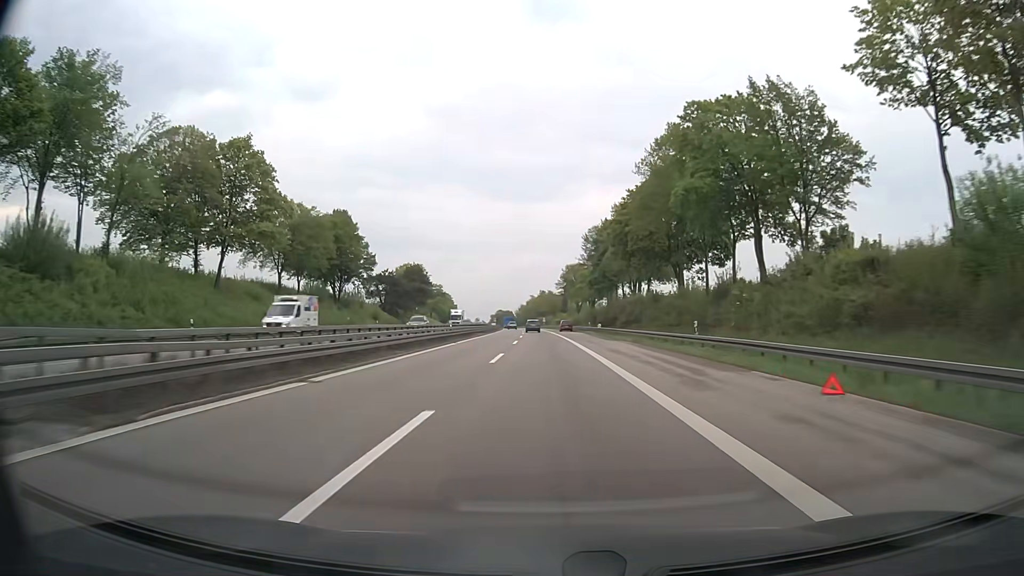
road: motorway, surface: asphalt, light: Day
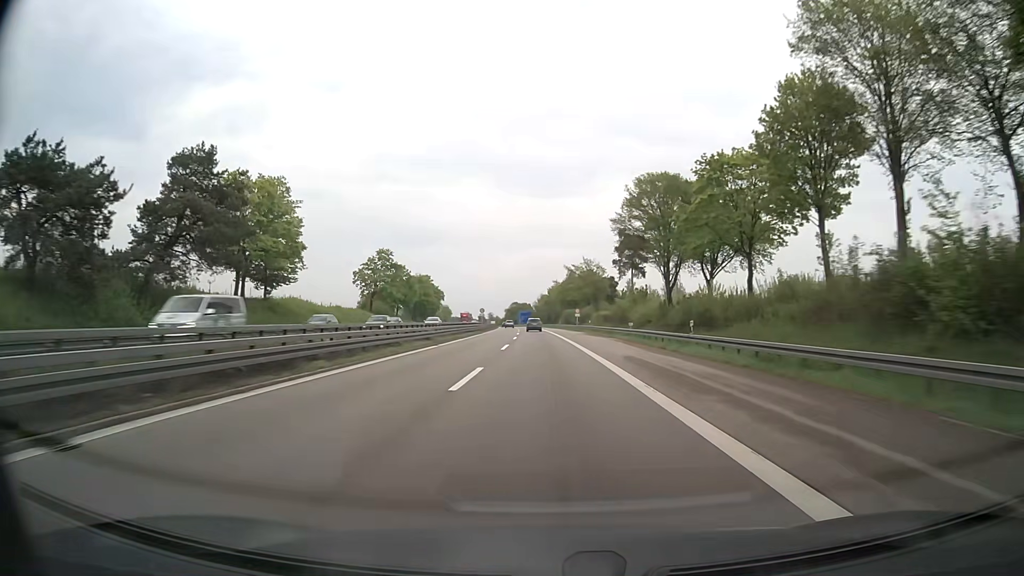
(-2.0, +100.1) m; -2°
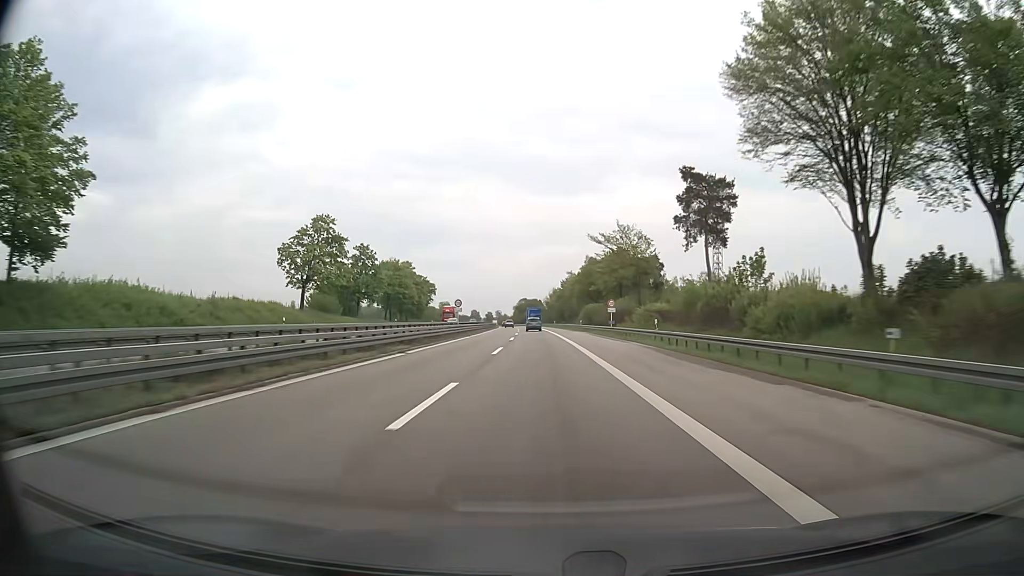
(-0.3, +40.4) m; -1°
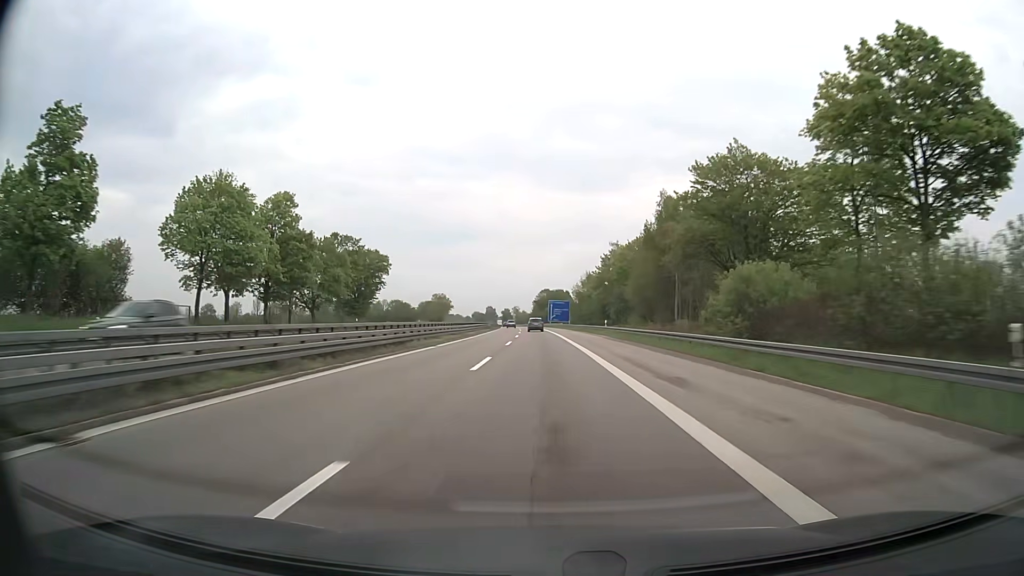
(-1.2, +80.6) m; -2°
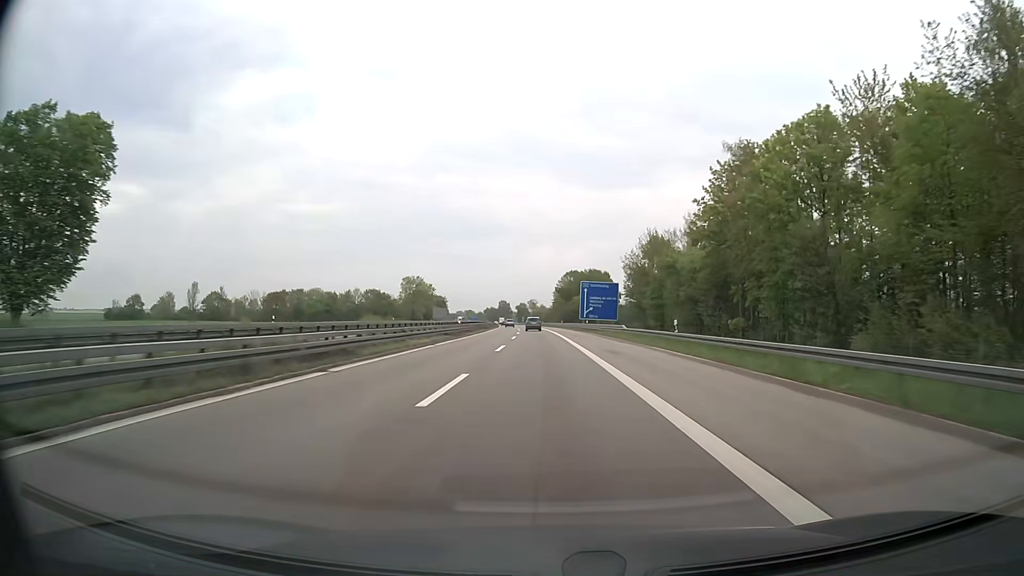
(-1.7, +80.3) m; -2°
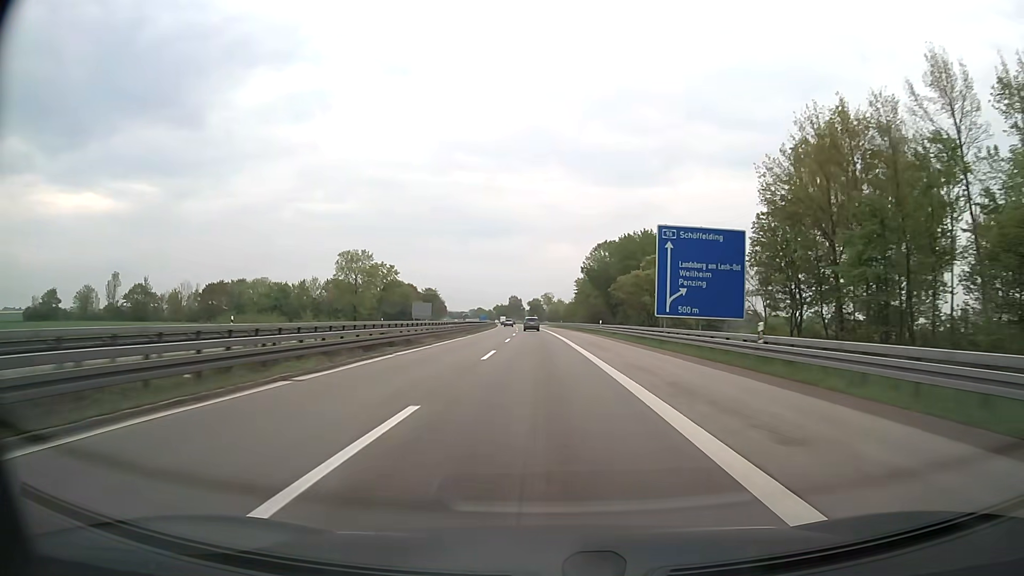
(-0.7, +60.3) m; -1°
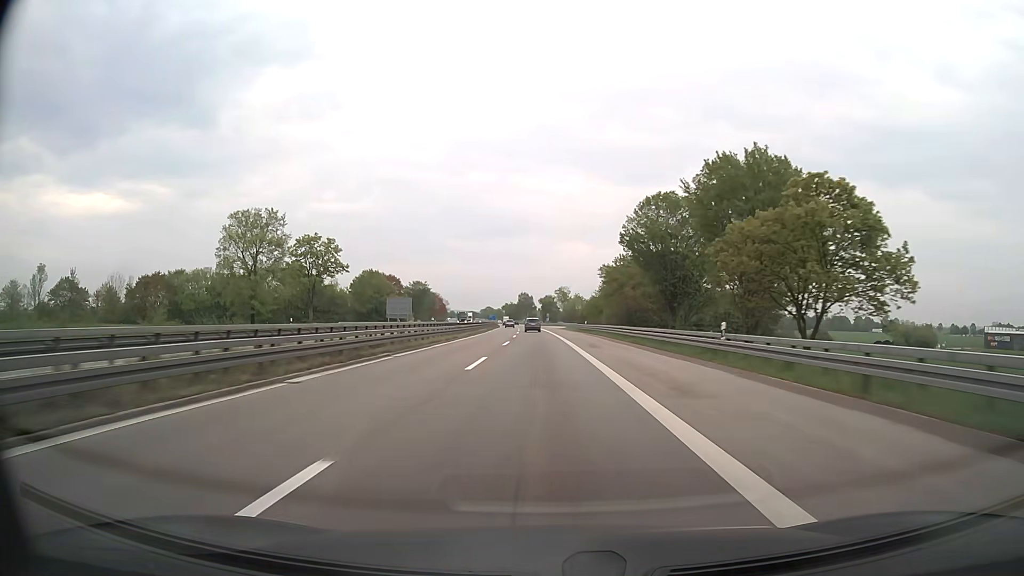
(-0.3, +40.3) m; -1°
(0, +10) (0, +20) (0, +30) (0, +40) (-1, +50) (-1, +60) (-1, +70) (-2, +80) (-2, +90) (-2, +100) m
